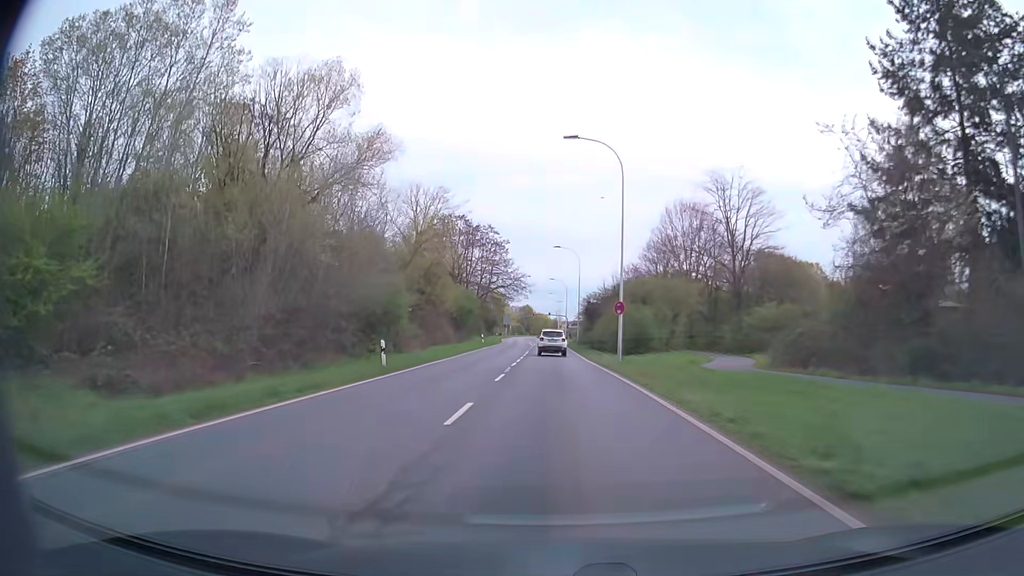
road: secondary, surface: asphalt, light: Day
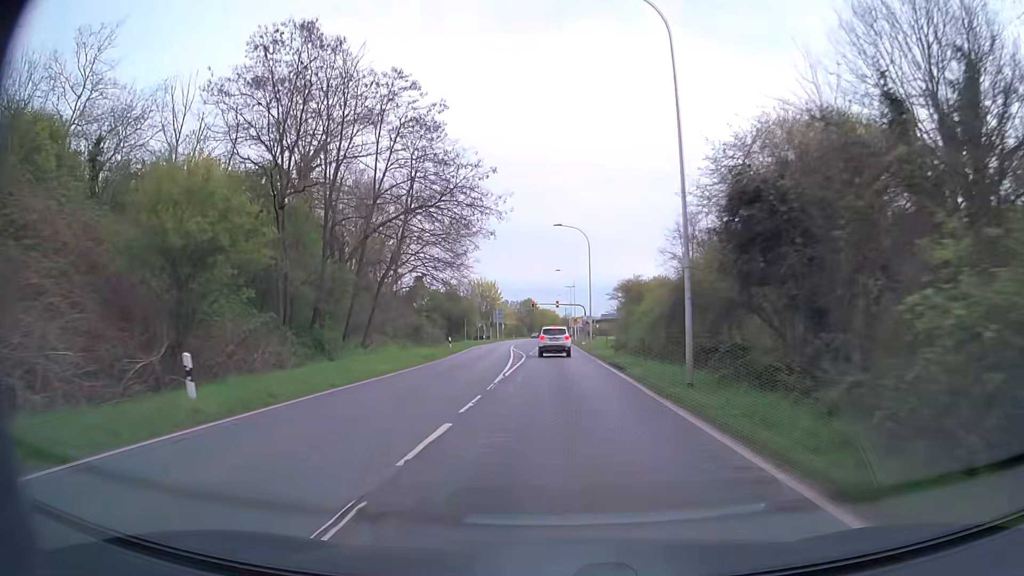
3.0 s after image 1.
(-0.3, +52.5) m; -1°
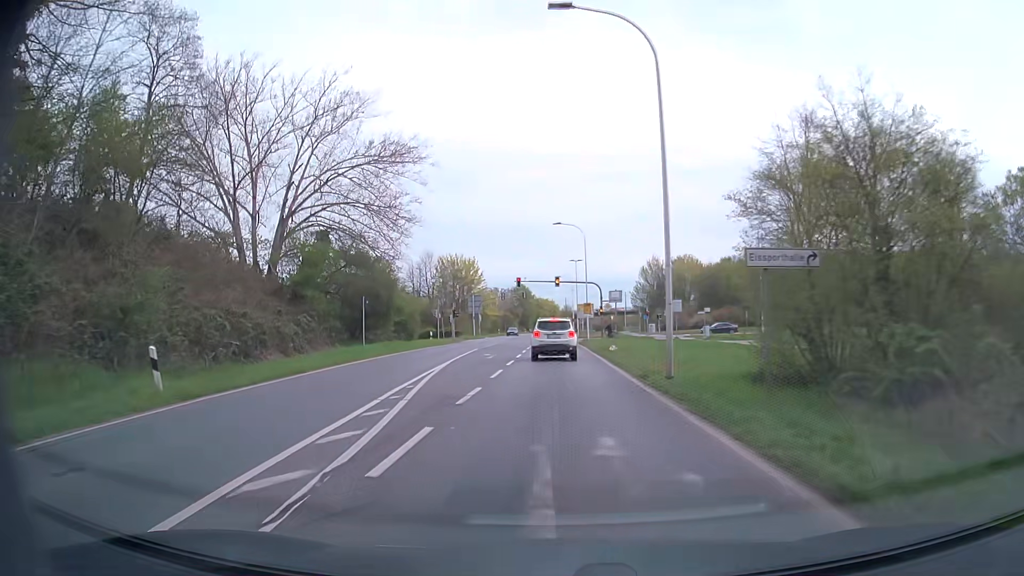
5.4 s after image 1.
(0.0, +36.7) m; 0°
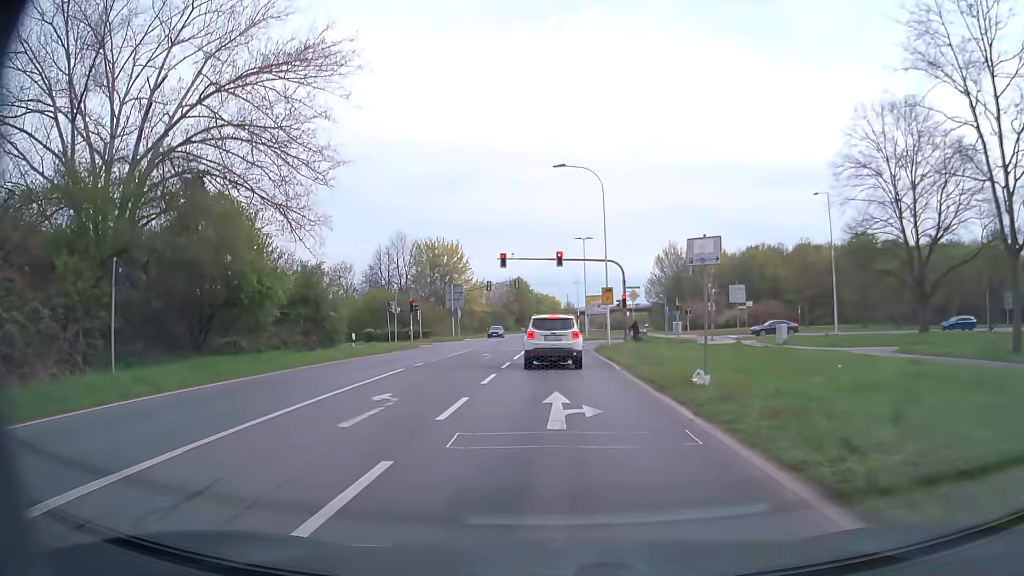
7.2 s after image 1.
(0.0, +19.7) m; 0°
(0, +10) (0, +20) (0, +30) (0, +40) (0, +50) (0, +60) (0, +70) (0, +80) (0, +90) (+1, +100) m
